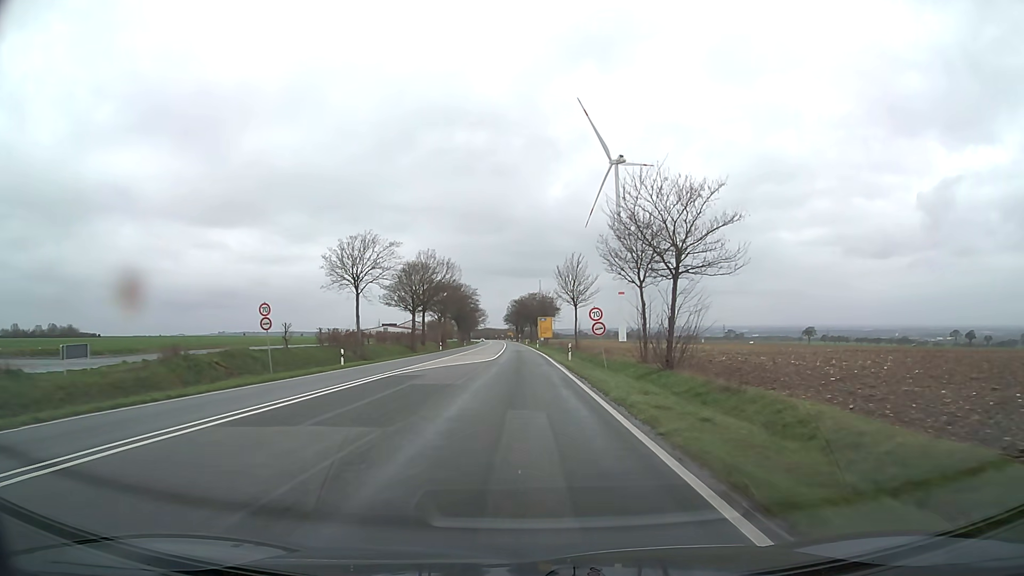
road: primary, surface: asphalt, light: Day
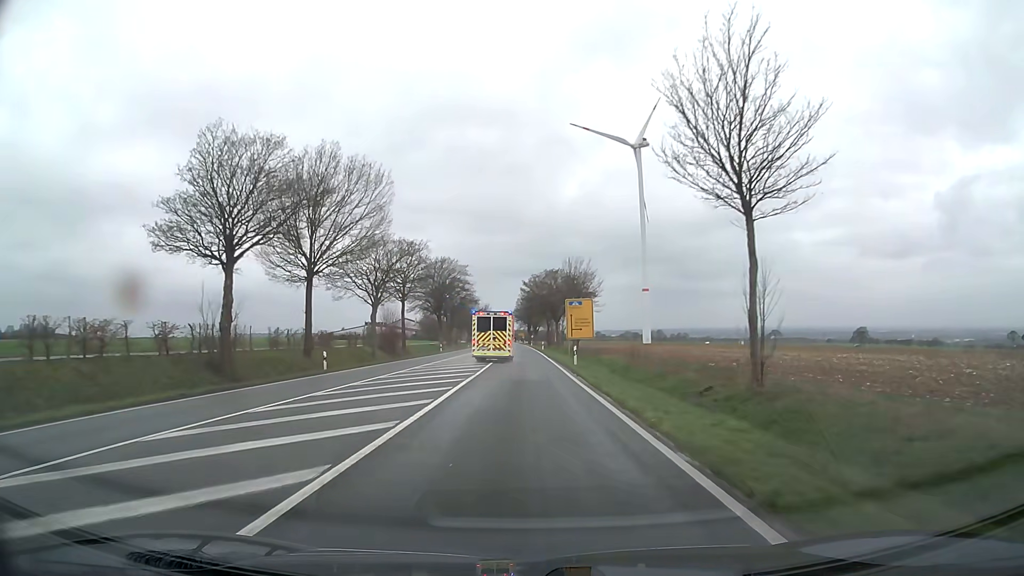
(-0.1, +54.4) m; -1°
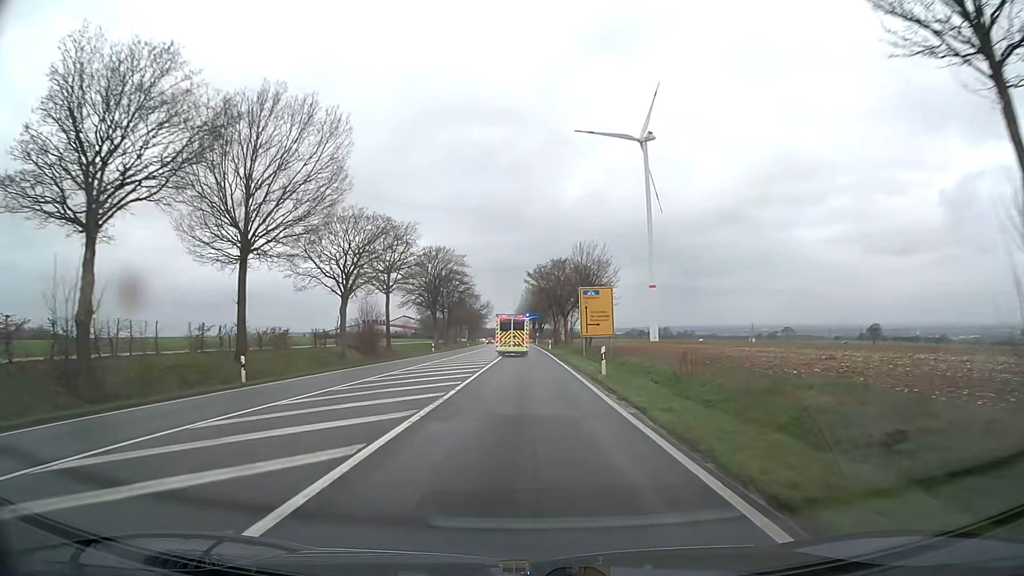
(0.0, +10.8) m; 0°
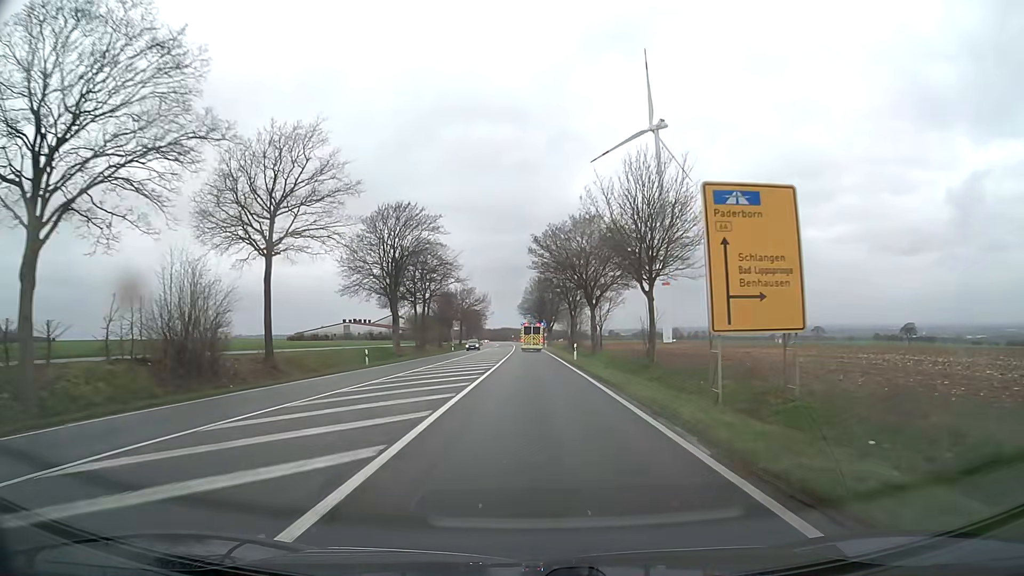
(-0.3, +32.4) m; -1°
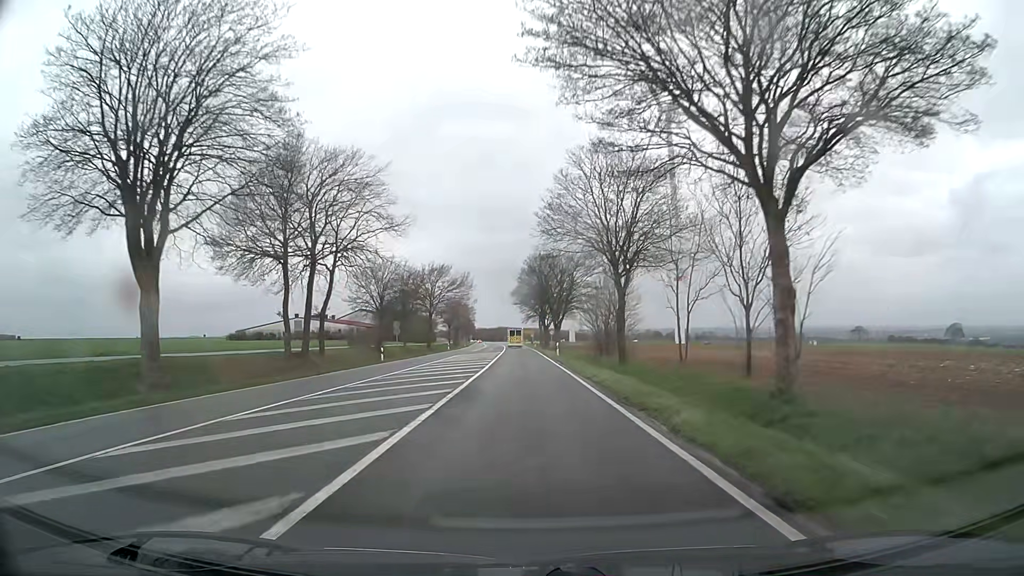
(+0.2, +43.1) m; 0°
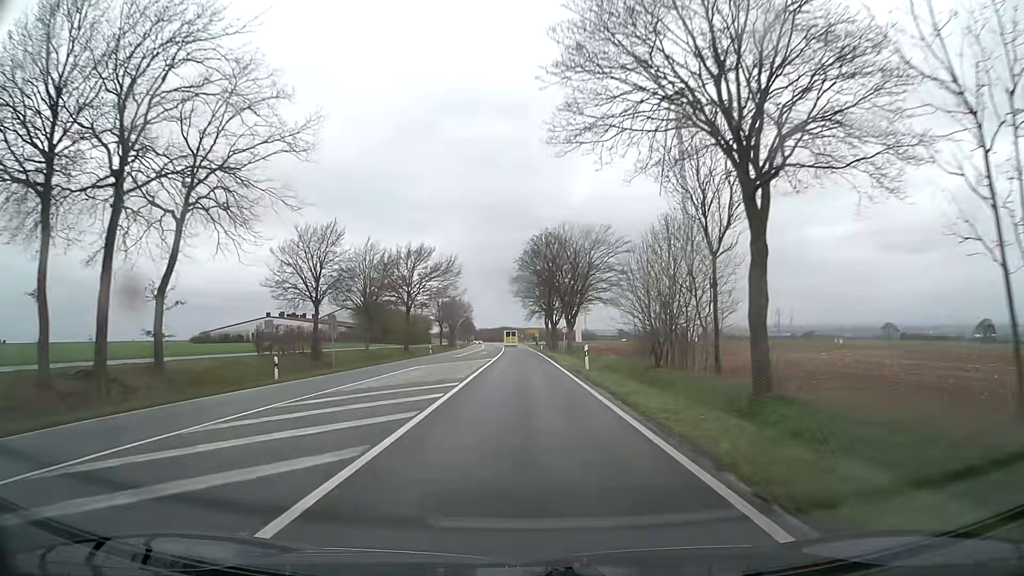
(0.0, +21.5) m; 0°
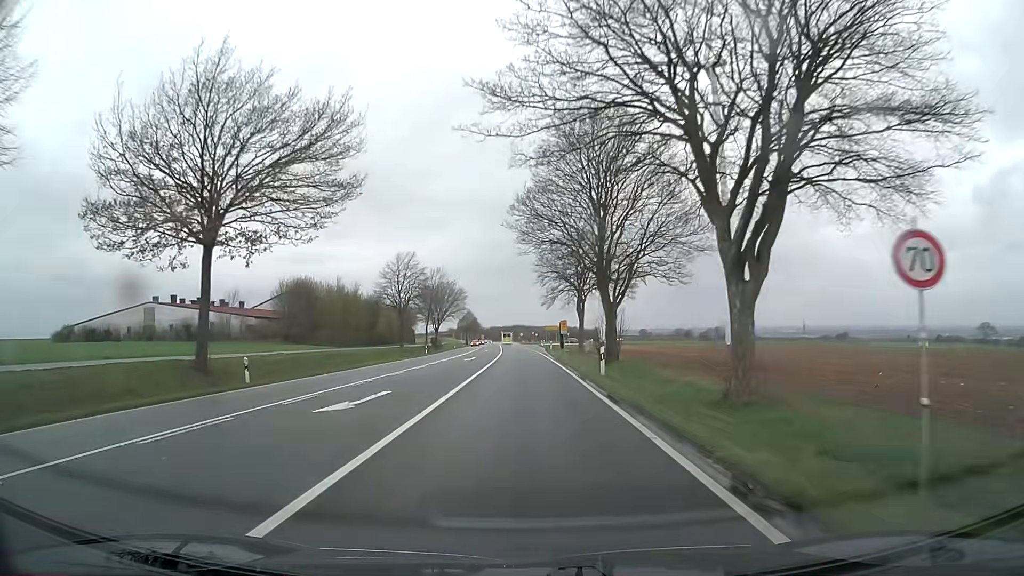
(-0.7, +53.6) m; -1°
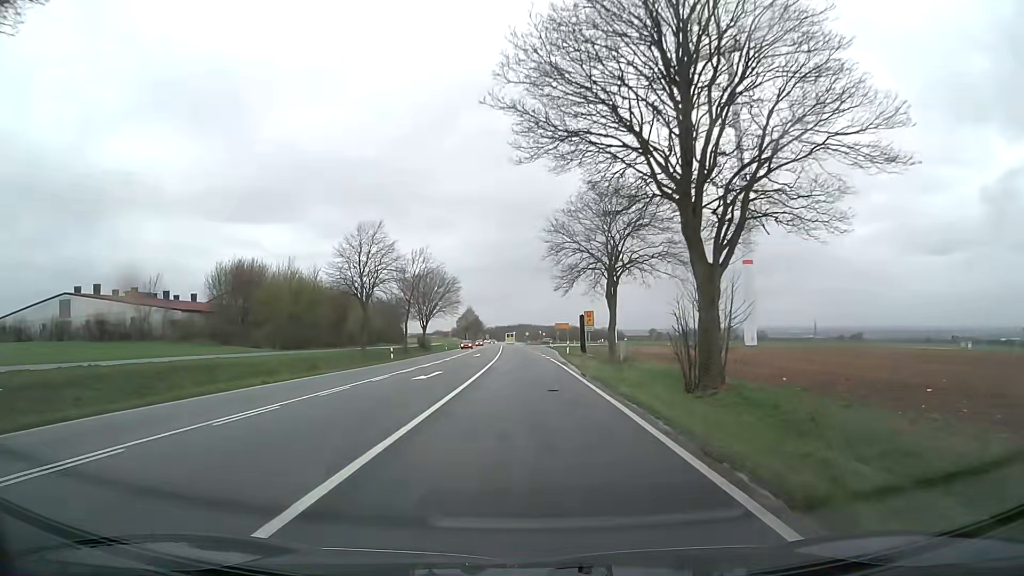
(-0.1, +21.5) m; -1°
(0, +10) (0, +20) (0, +30) (0, +40) (0, +50) (-1, +60) (-1, +70) (-1, +80) (-2, +90) (-2, +100) m
